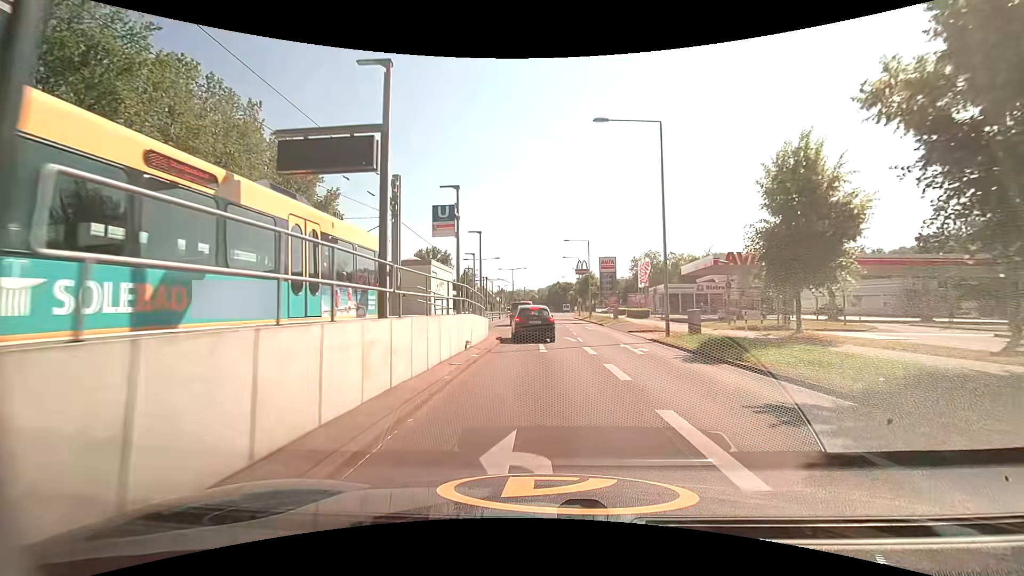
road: secondary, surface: asphalt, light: Day
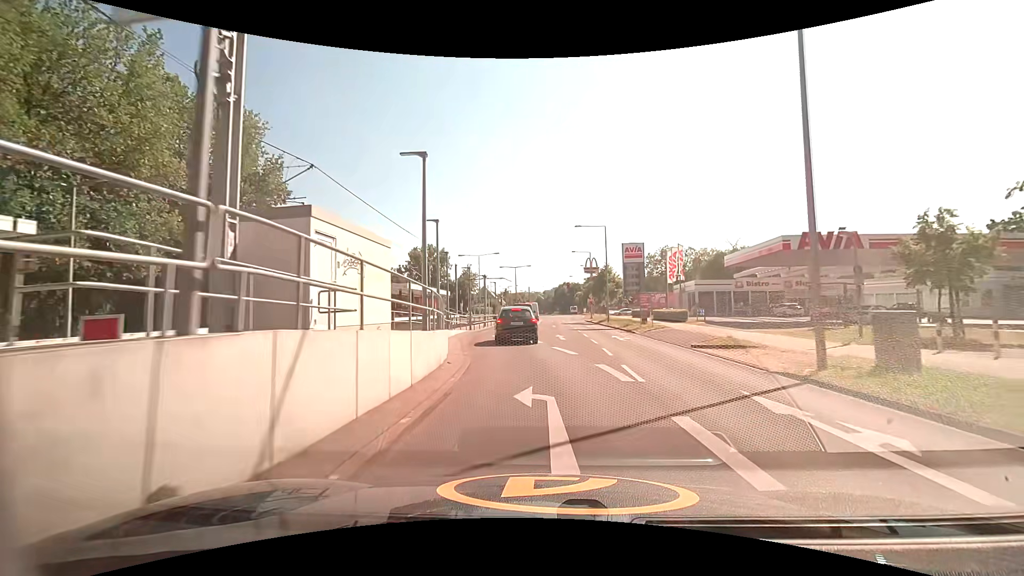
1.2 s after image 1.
(-0.1, +12.0) m; -1°
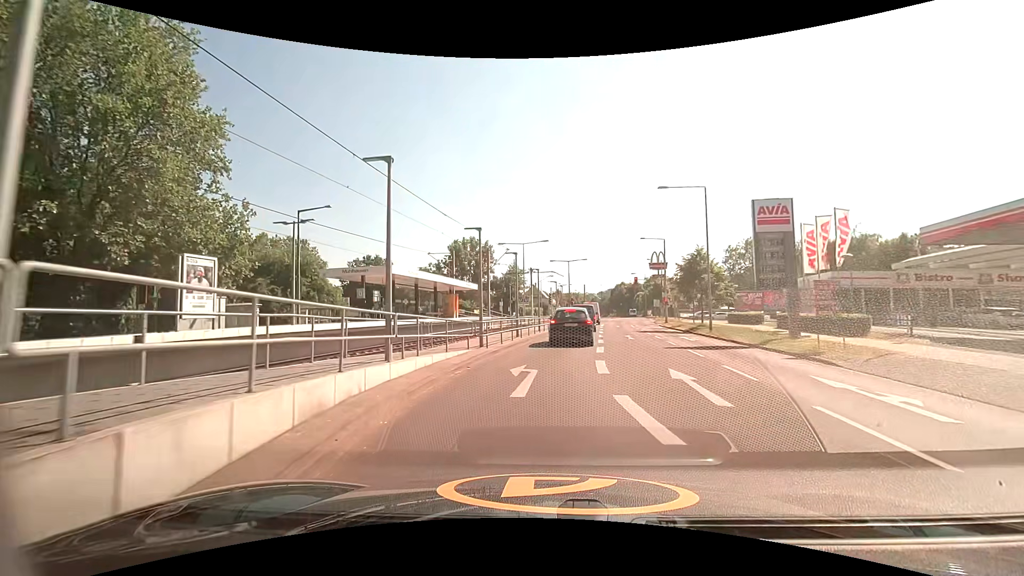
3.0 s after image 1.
(-0.5, +16.0) m; -5°
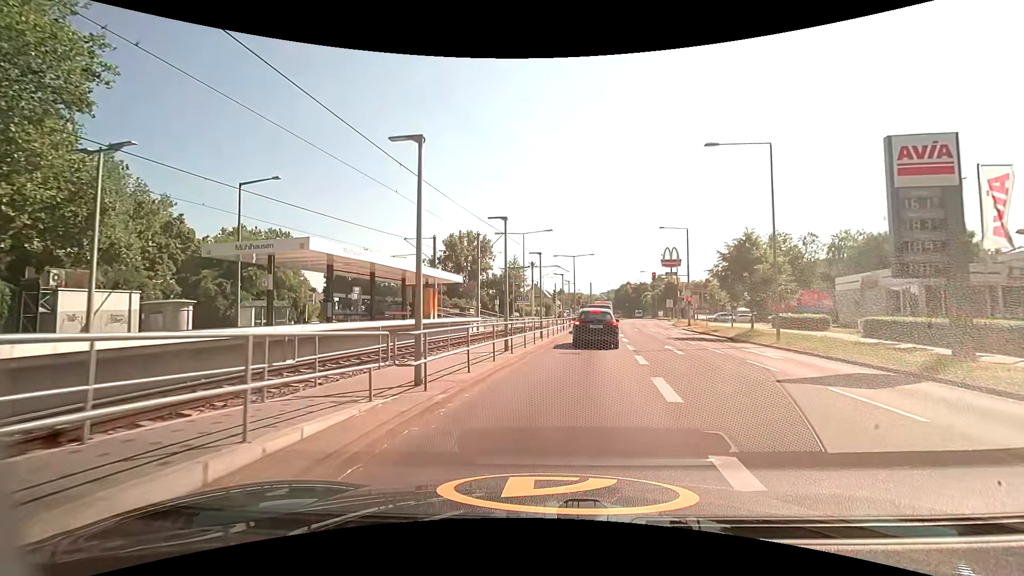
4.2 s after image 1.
(-0.1, +9.1) m; -1°
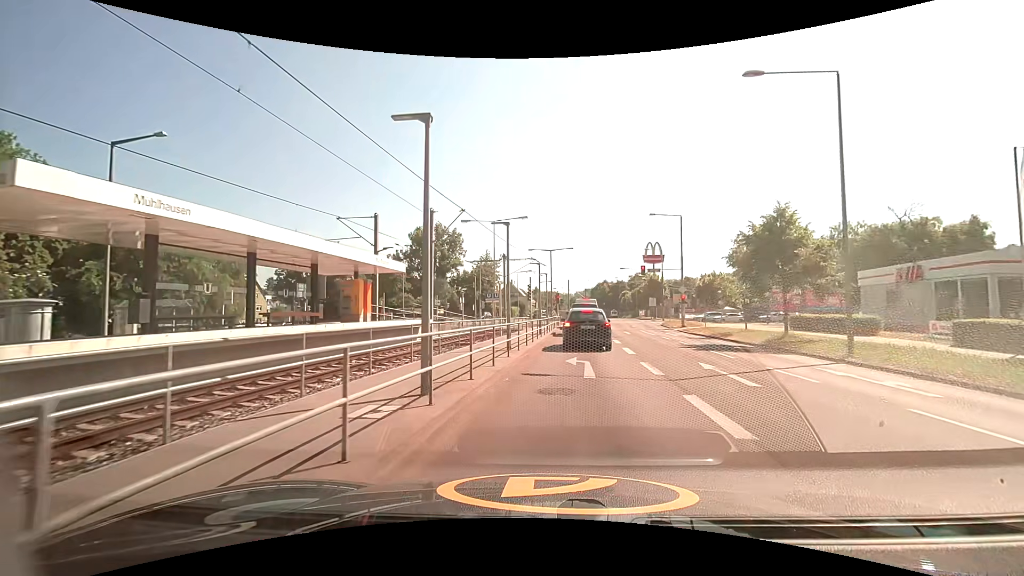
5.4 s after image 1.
(+0.2, +8.0) m; +3°
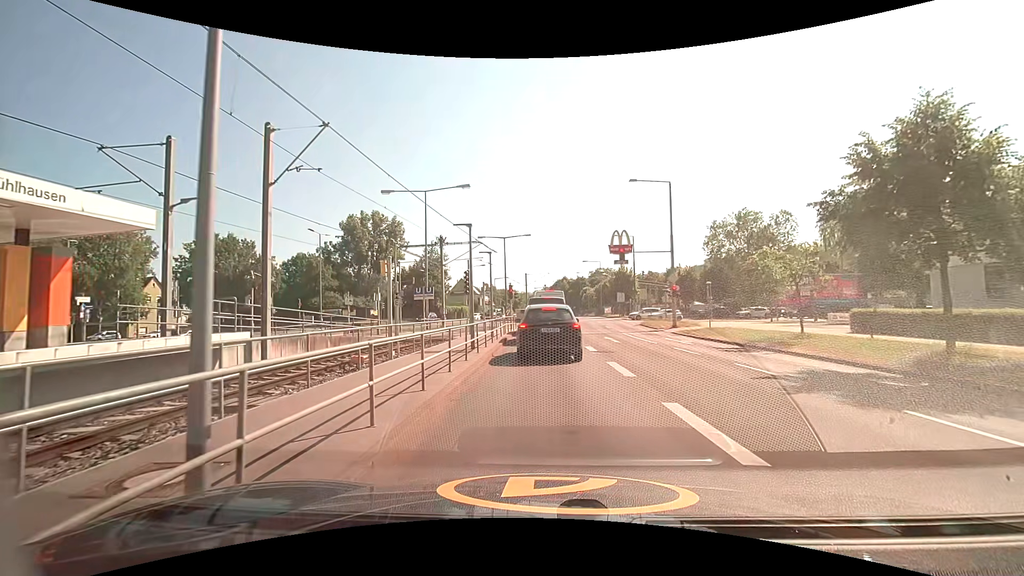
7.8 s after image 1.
(+0.7, +12.7) m; +5°
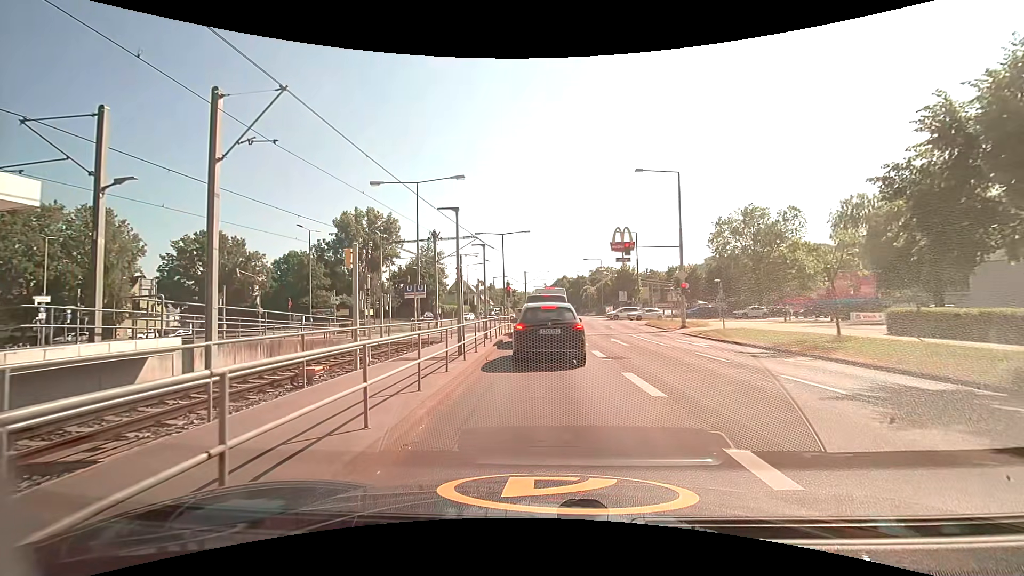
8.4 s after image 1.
(0.0, +2.5) m; -1°
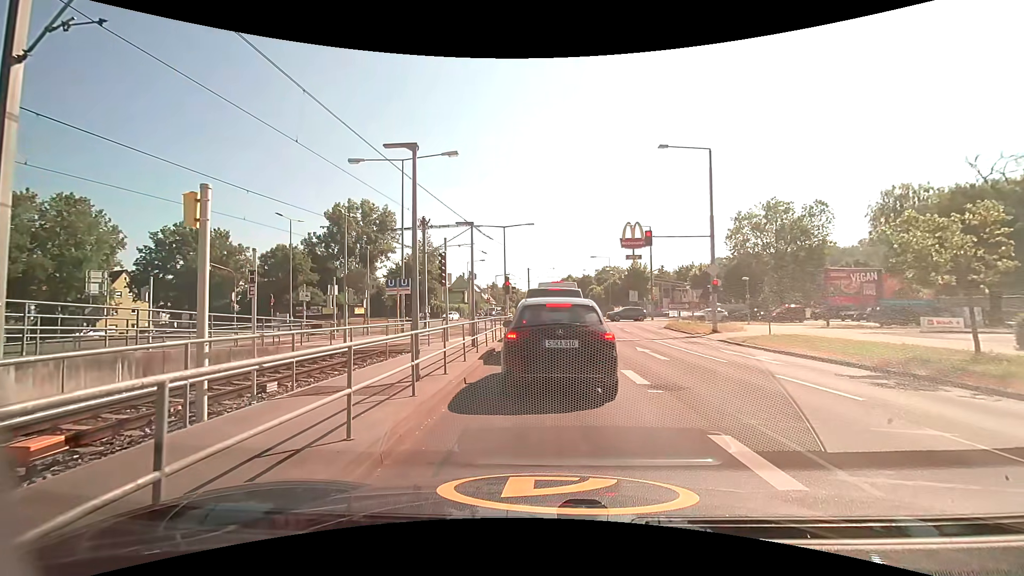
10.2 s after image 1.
(0.0, +5.1) m; +1°
(0, +10) (0, +20) (0, +30) (-2, +40) (-8, +48) (-16, +52) (-26, +54) (-36, +54) (-46, +55) (-54, +61) m
